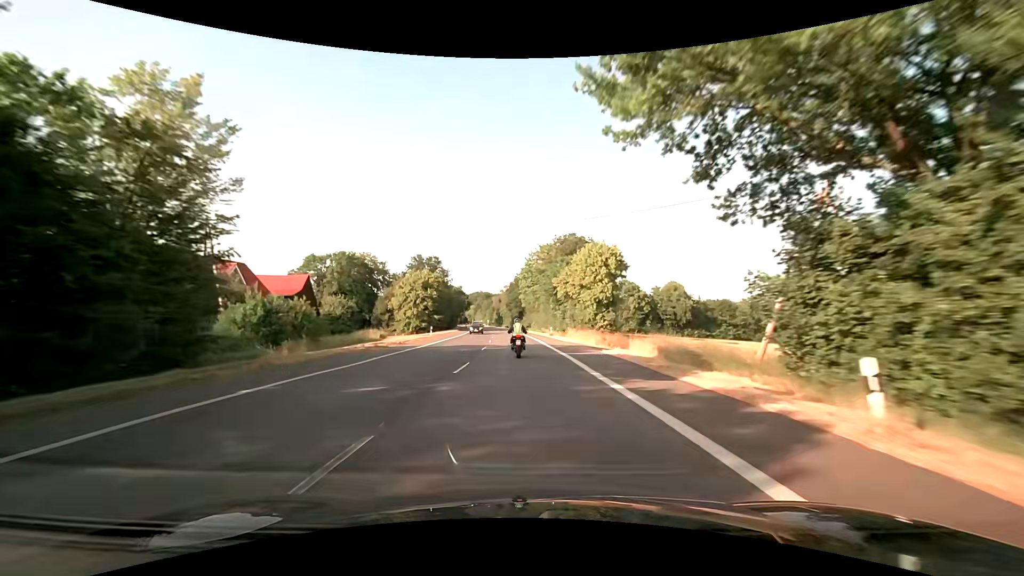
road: secondary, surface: asphalt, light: Day
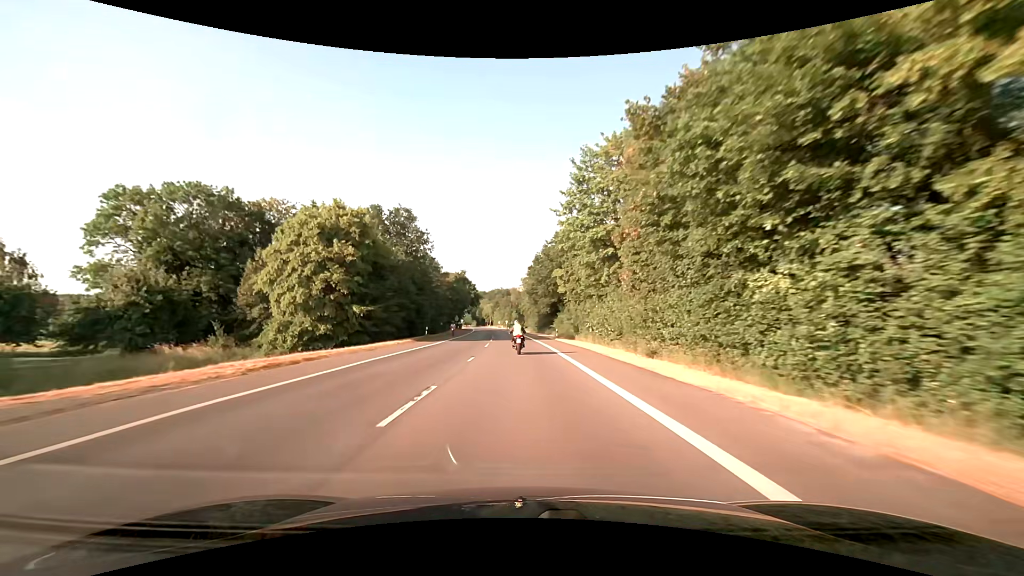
(-1.6, +55.1) m; -3°
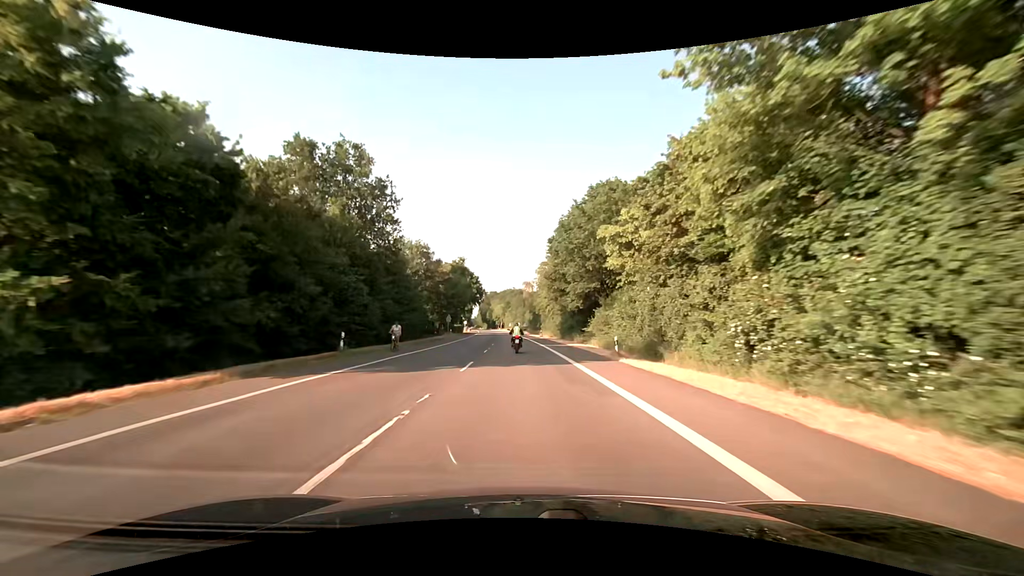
(-0.4, +27.4) m; -1°
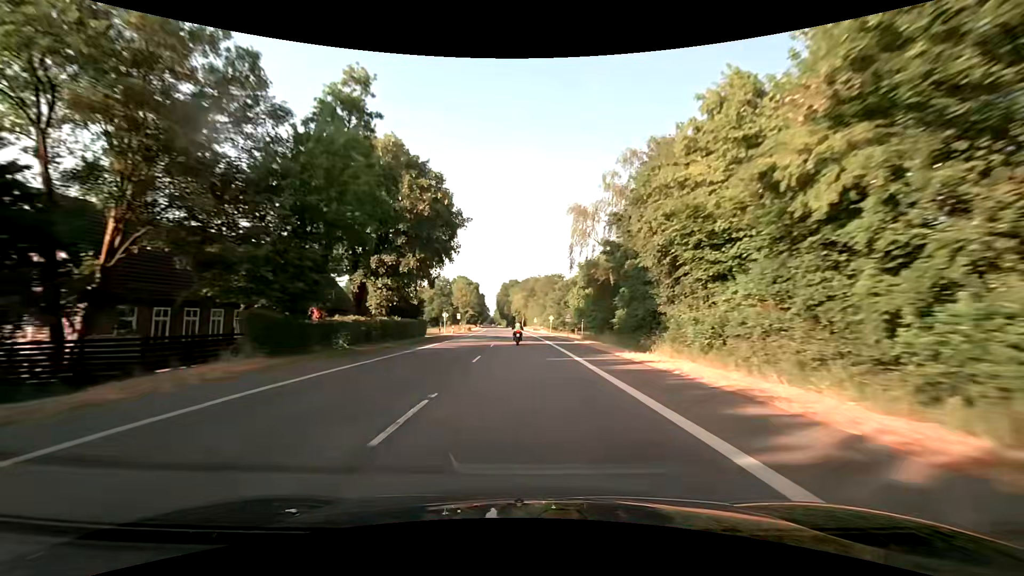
(-2.1, +69.9) m; -3°
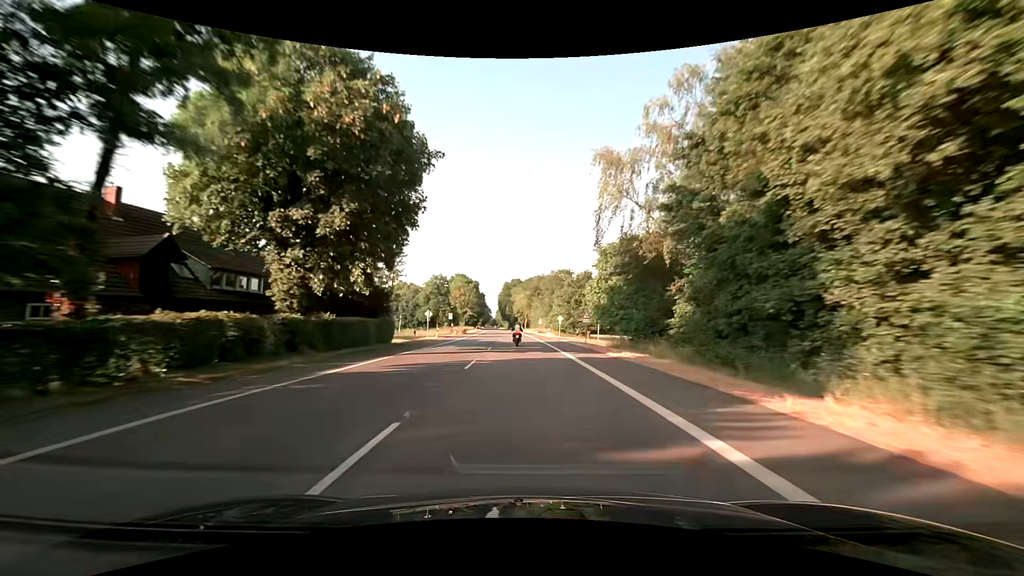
(-0.1, +14.2) m; 0°
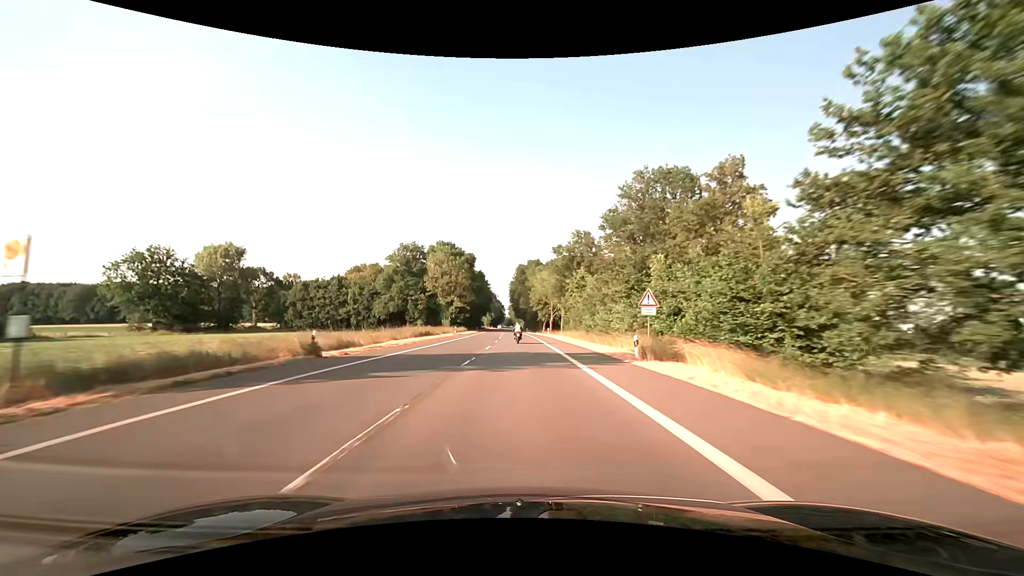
(-1.1, +71.4) m; -2°
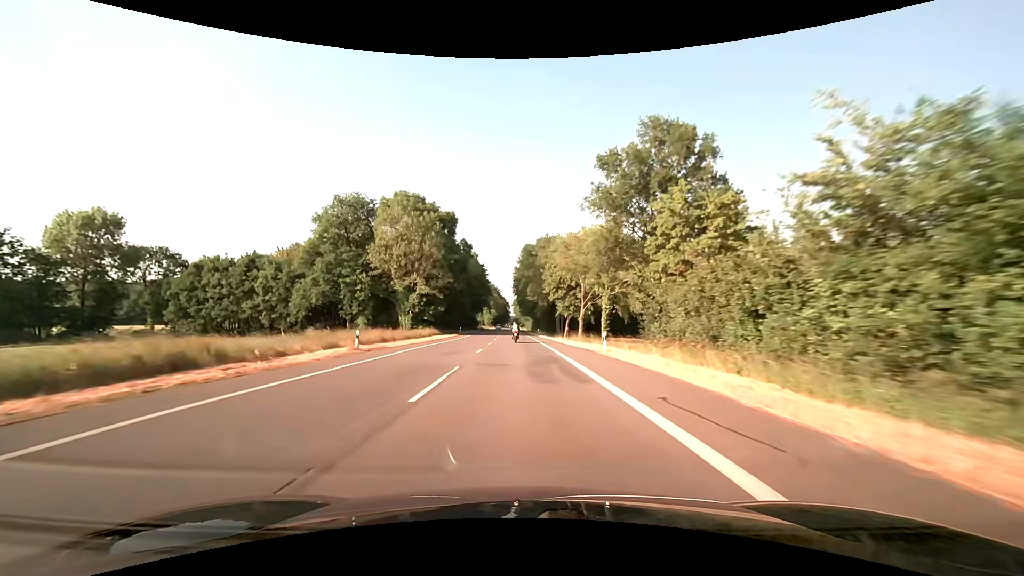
(-0.3, +43.6) m; -1°
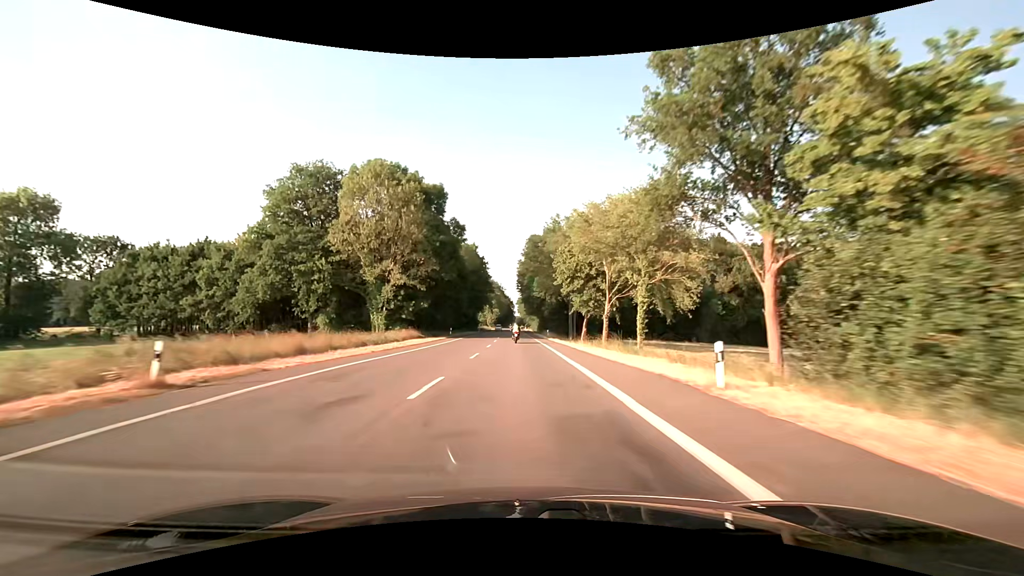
(0.0, +14.7) m; 0°
(0, +10) (0, +20) (0, +30) (0, +40) (-1, +50) (-1, +60) (-1, +70) (-1, +80) (-1, +90) (-2, +100) m
